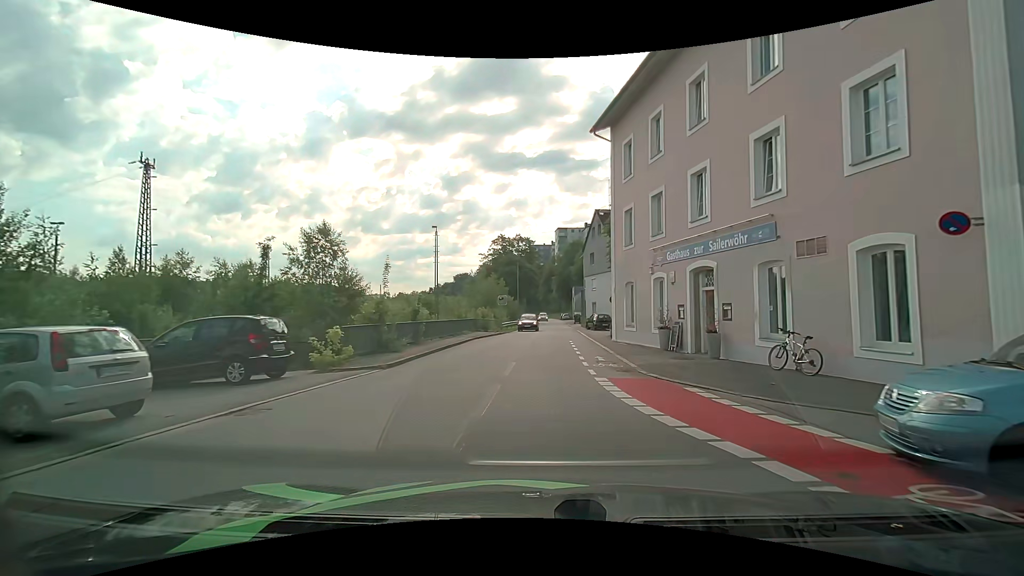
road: residential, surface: asphalt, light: Day
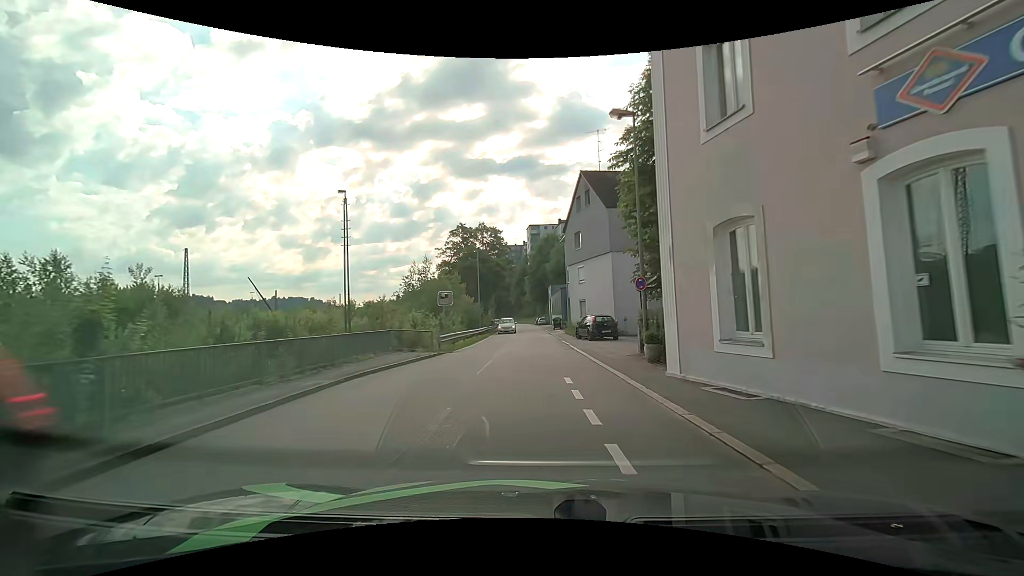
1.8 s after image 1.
(+0.4, +16.0) m; +3°
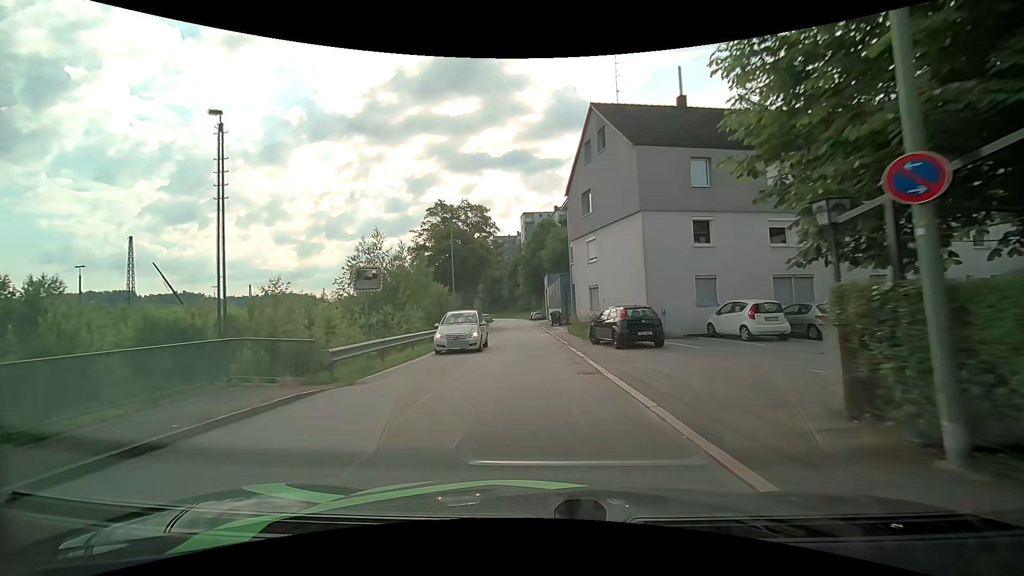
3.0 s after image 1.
(0.0, +11.5) m; +1°
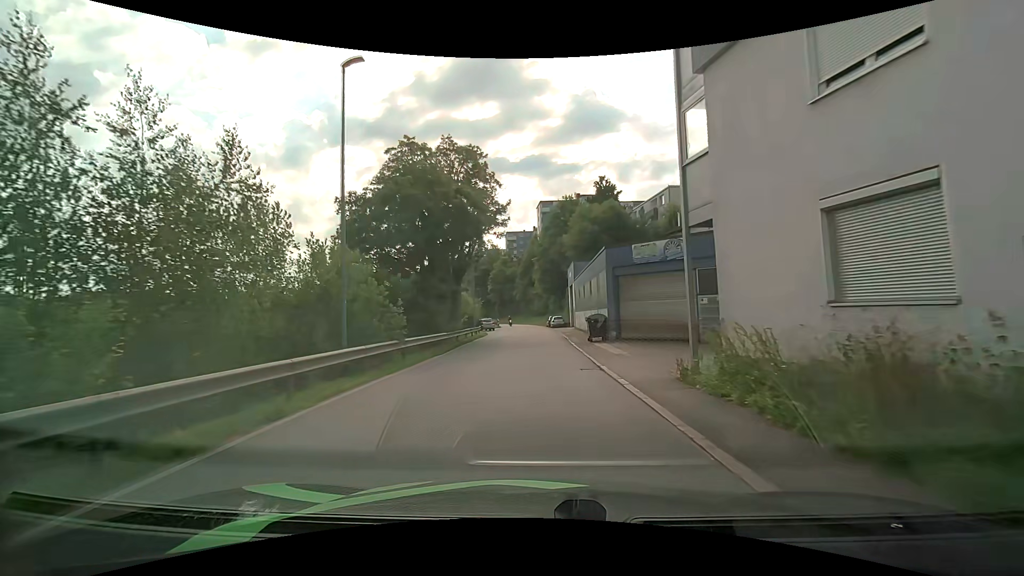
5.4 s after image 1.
(-0.6, +22.6) m; -2°
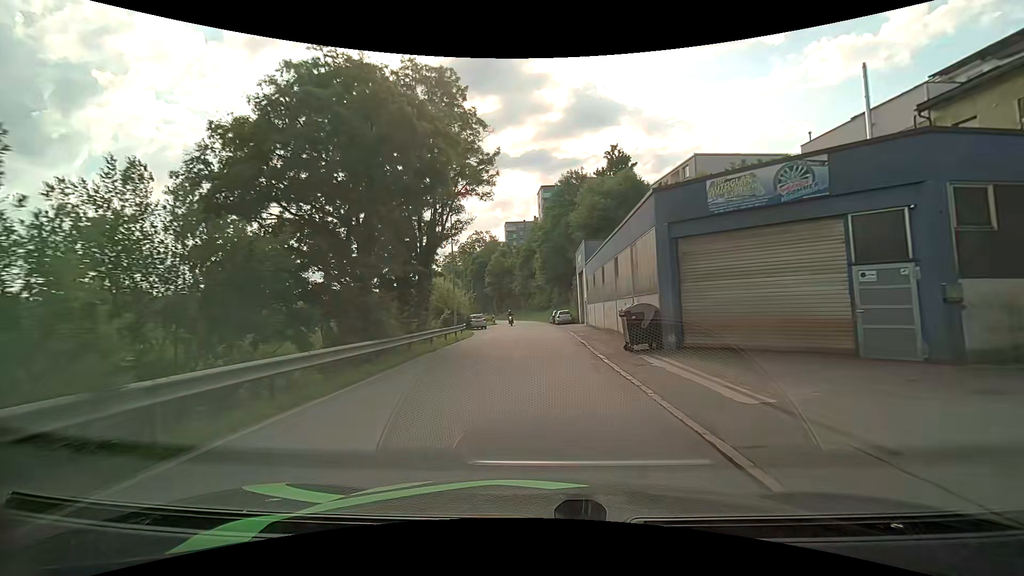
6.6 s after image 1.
(0.0, +11.1) m; 0°
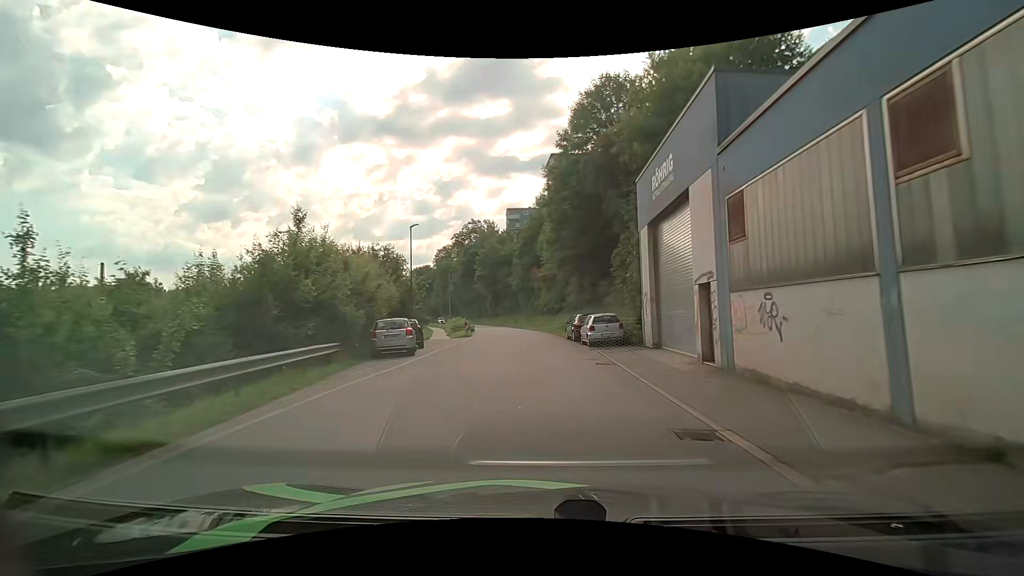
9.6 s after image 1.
(-0.4, +29.1) m; -2°
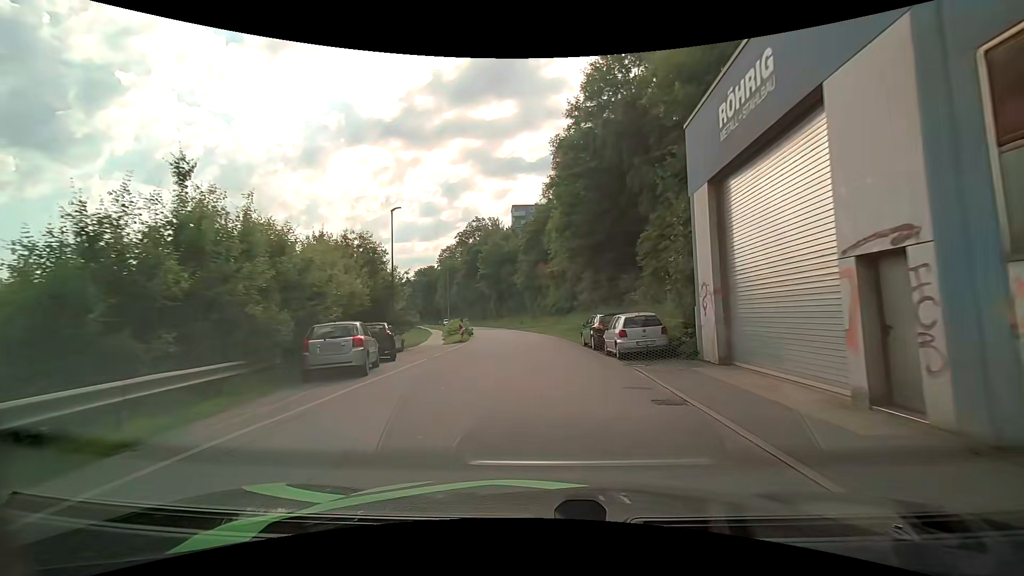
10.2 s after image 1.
(0.0, +6.1) m; 0°
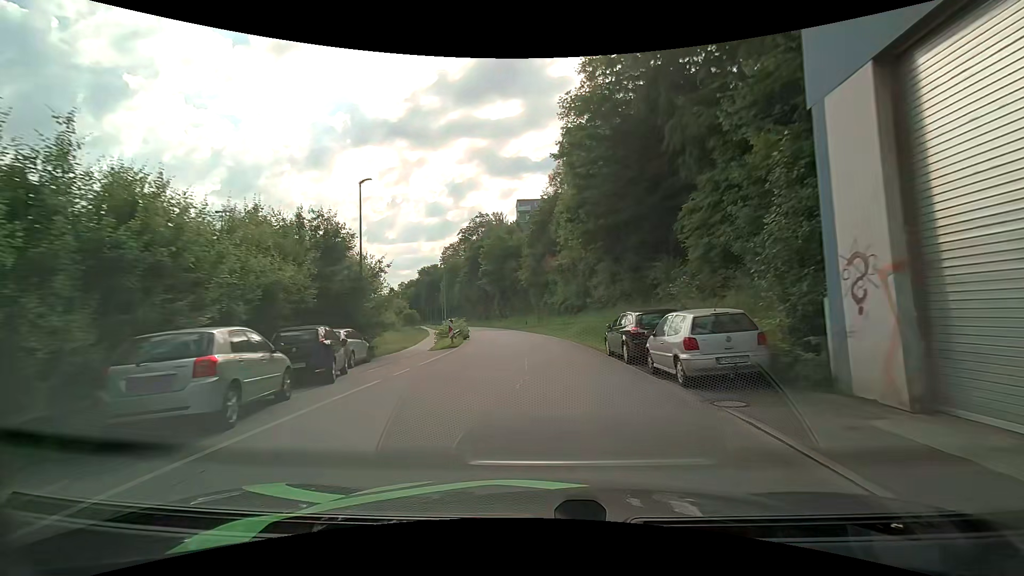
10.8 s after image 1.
(-0.1, +6.2) m; -1°
(0, +10) (0, +20) (-1, +30) (-1, +40) (-3, +50) (-5, +60) (-7, +69) (-9, +79) (-12, +89) (-14, +99) m
